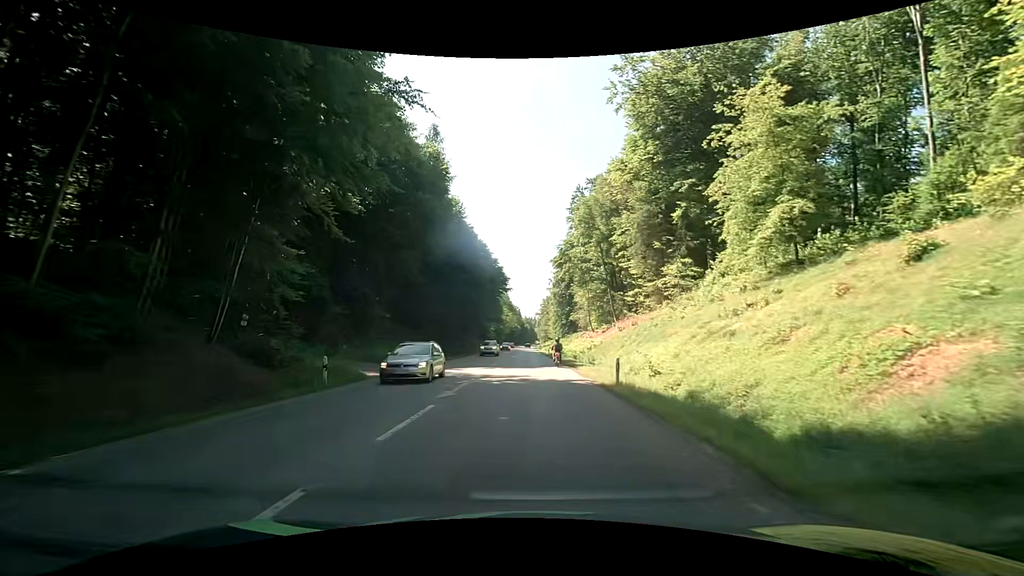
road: secondary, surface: asphalt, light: Day
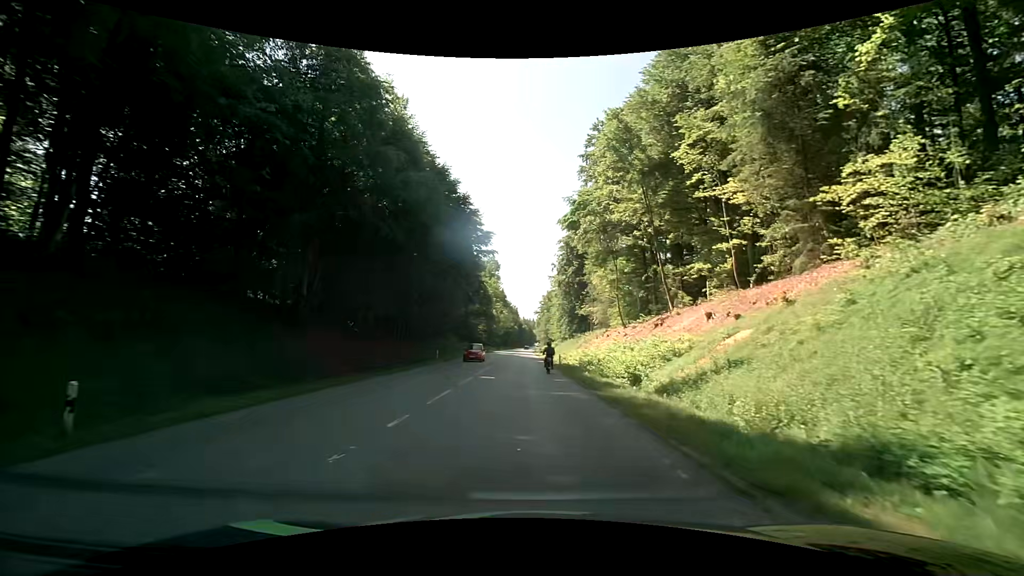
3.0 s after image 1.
(+0.4, +30.9) m; 0°
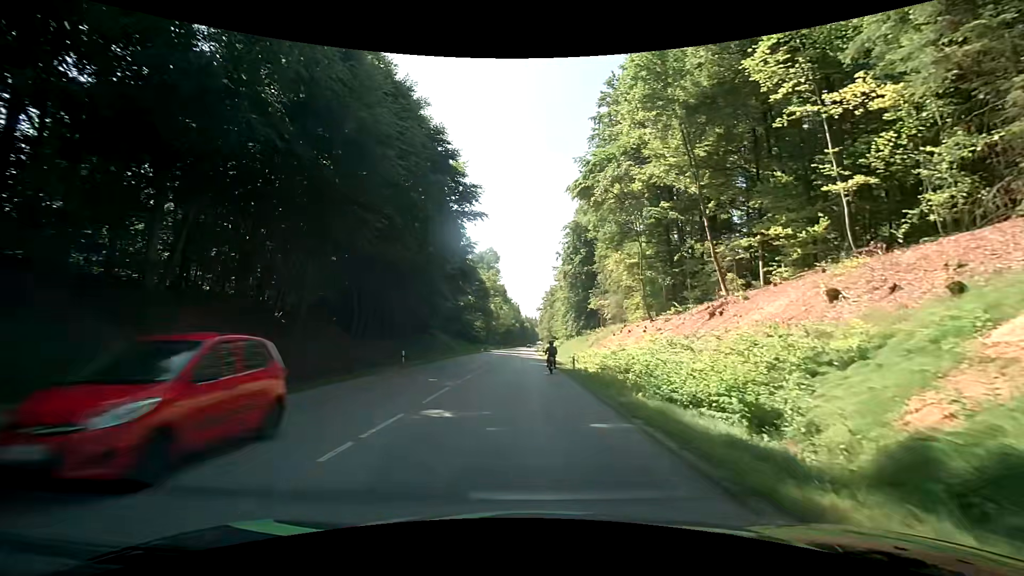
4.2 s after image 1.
(+0.1, +12.0) m; +1°
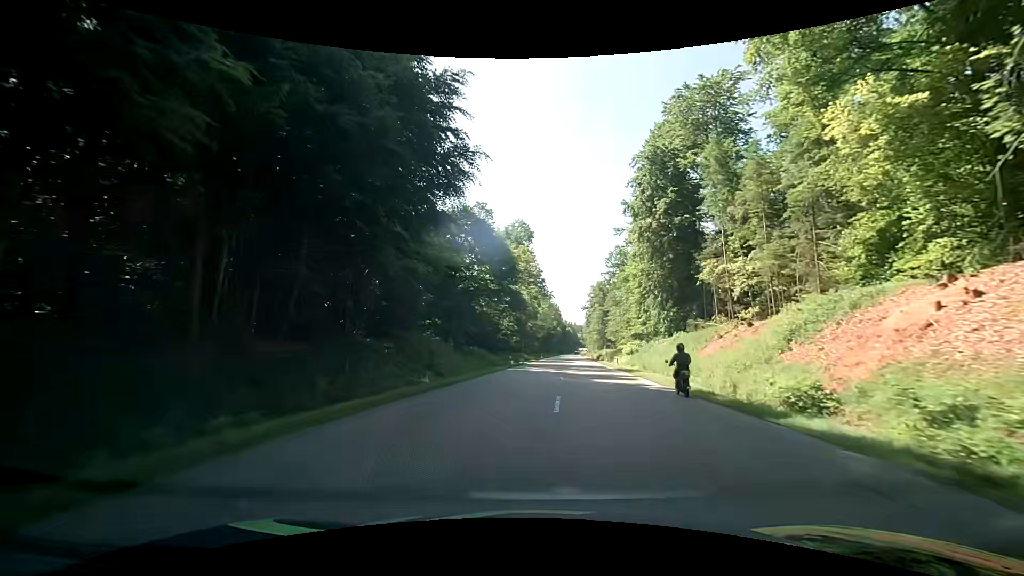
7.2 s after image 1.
(-2.9, +38.6) m; -5°
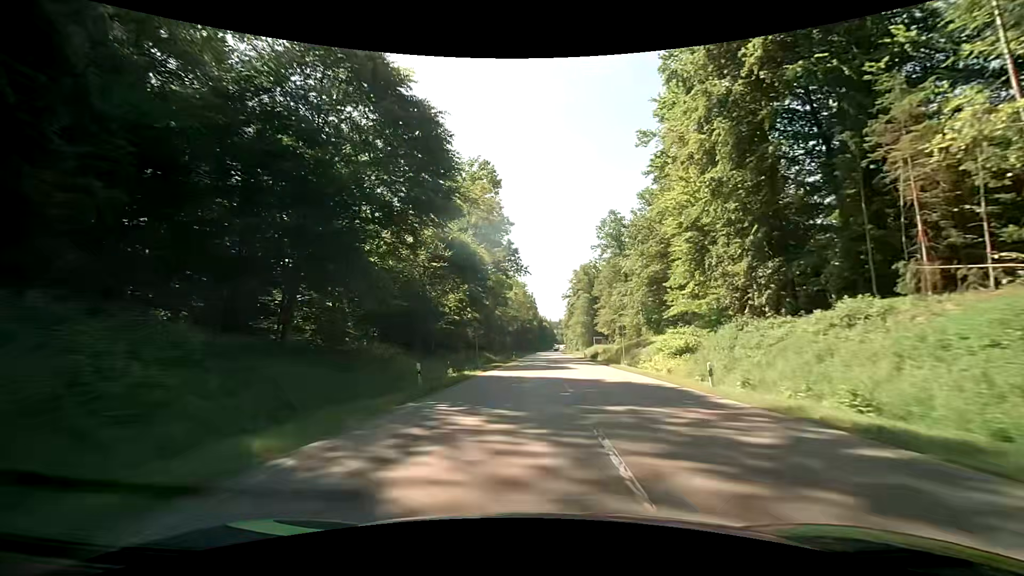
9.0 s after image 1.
(+1.1, +31.5) m; +3°
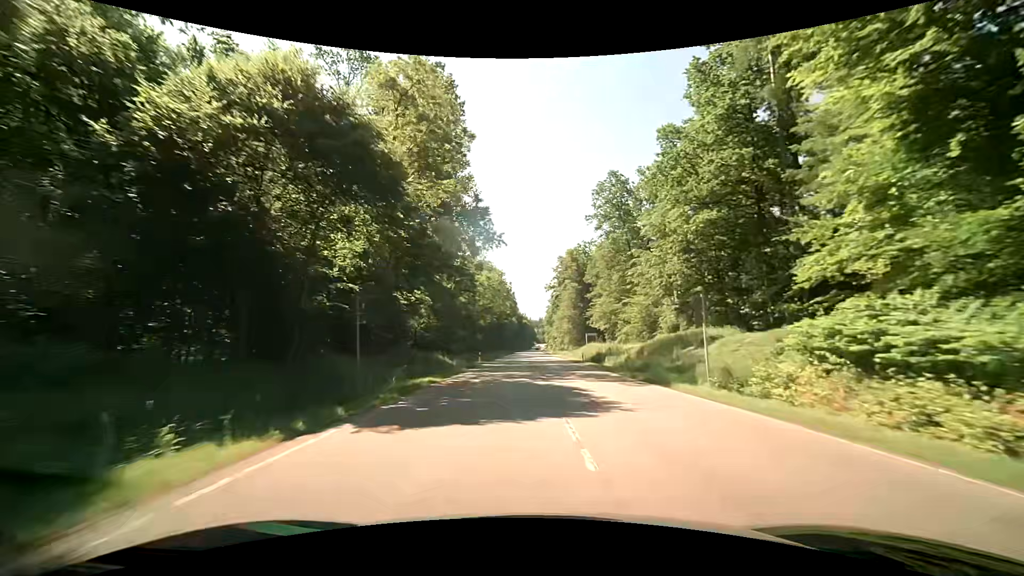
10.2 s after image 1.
(+0.4, +23.0) m; +2°
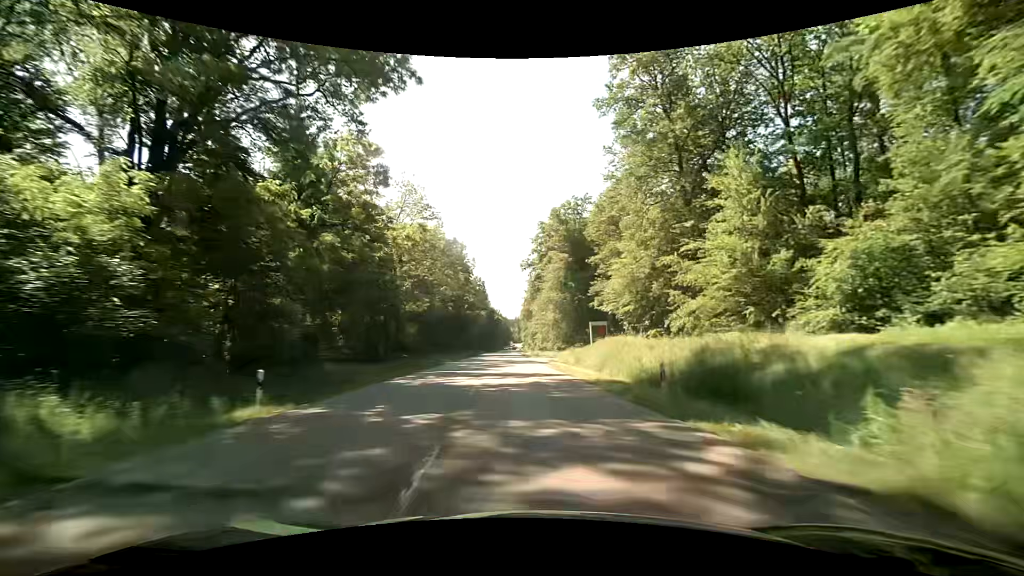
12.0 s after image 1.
(+1.2, +37.0) m; +3°
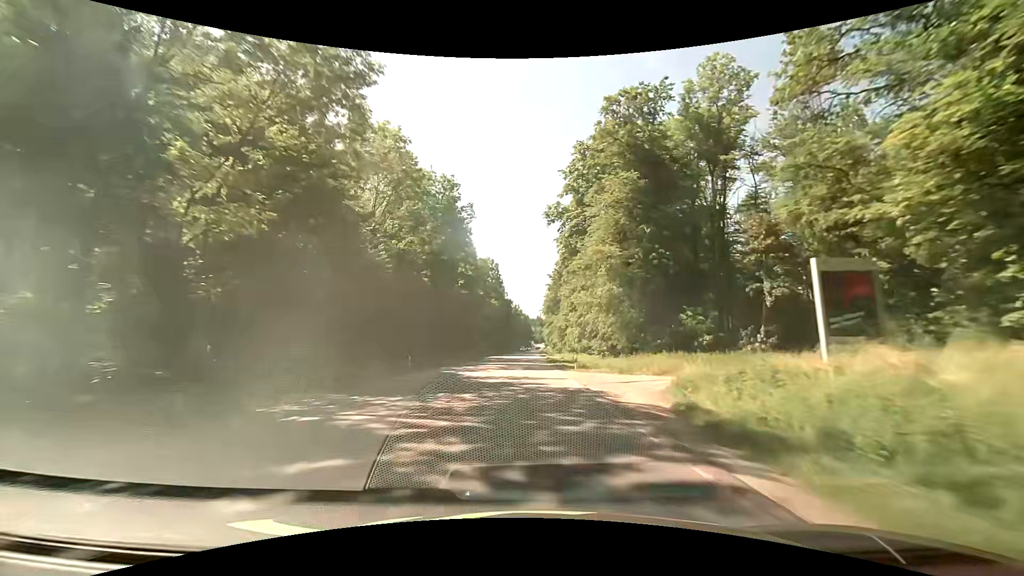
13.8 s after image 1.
(-1.2, +38.3) m; -3°
(0, +10) (0, +20) (0, +30) (0, +40) (0, +50) (0, +60) (0, +70) (0, +80) (0, +90) (0, +100) m
